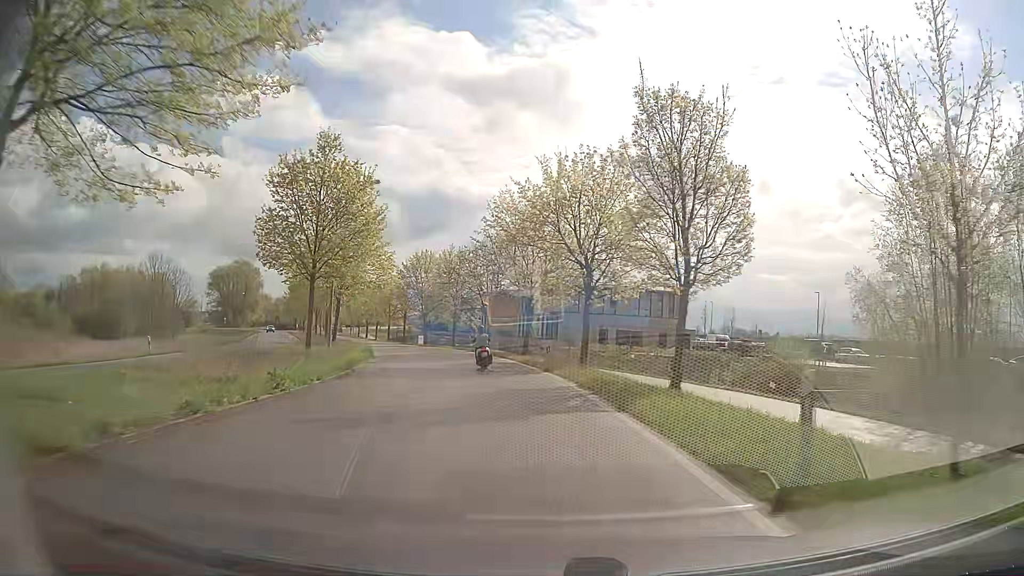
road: secondary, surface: asphalt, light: Day
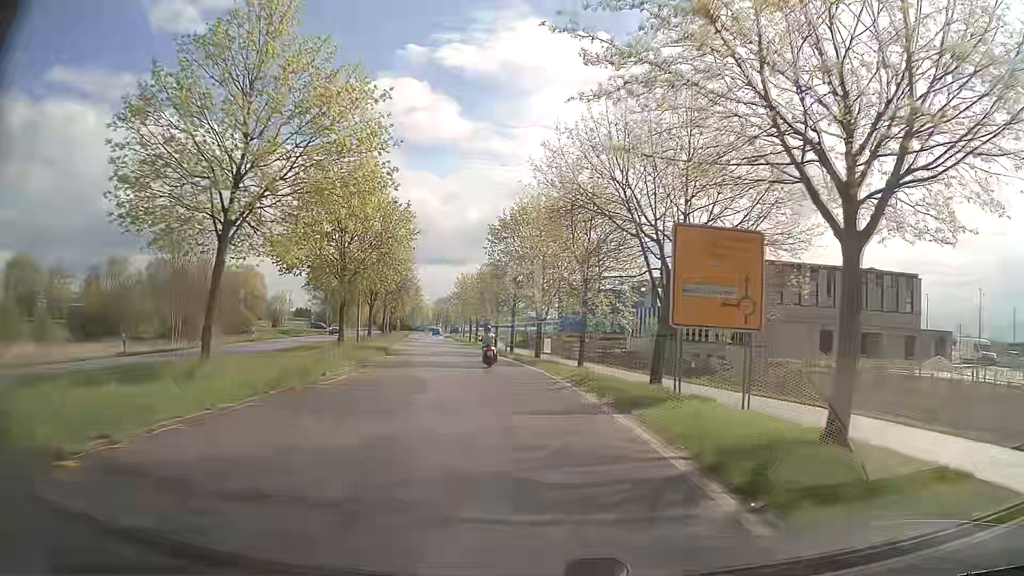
(-3.3, +32.8) m; -12°
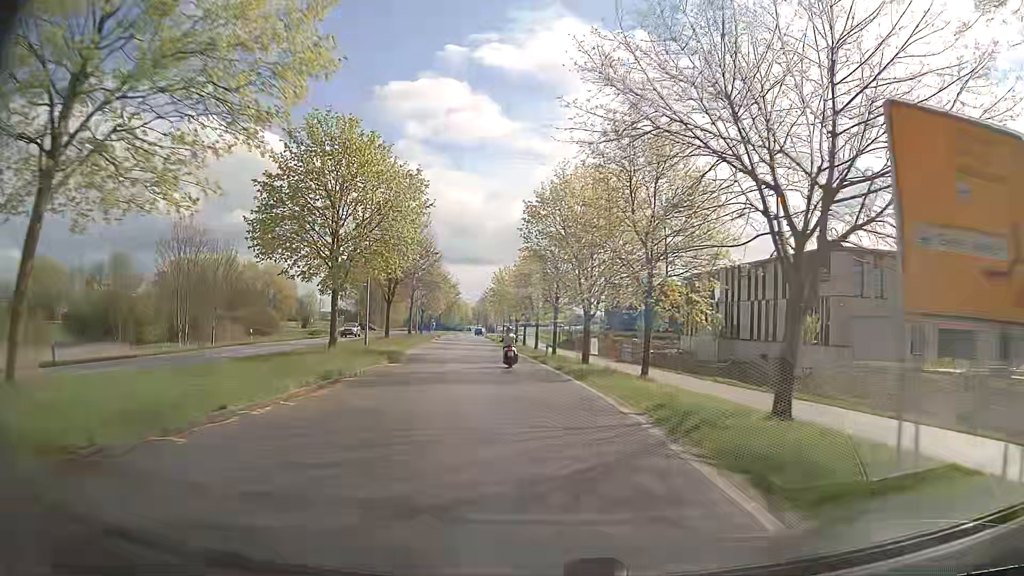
(-0.2, +8.3) m; -3°
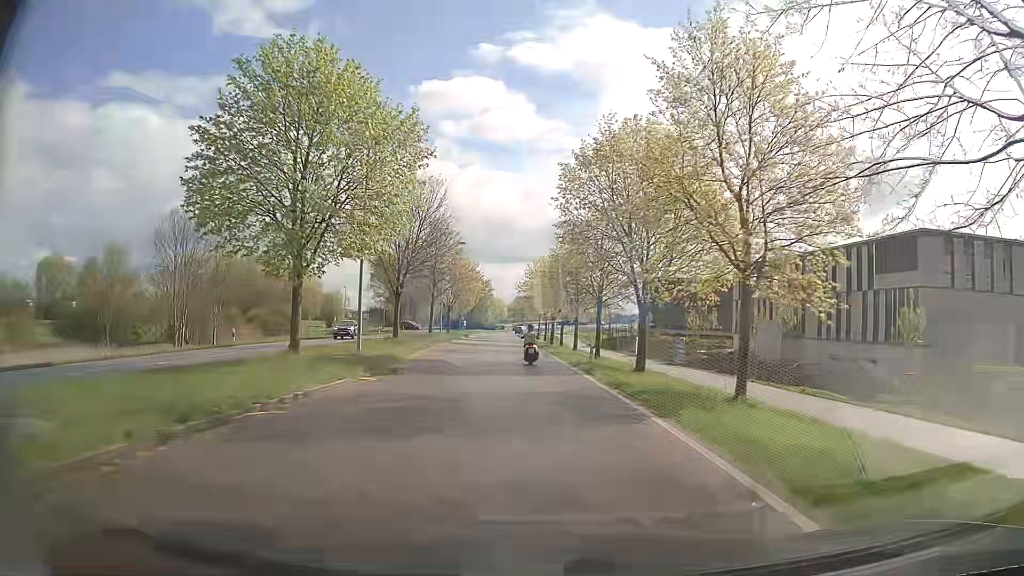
(-0.3, +8.4) m; -3°
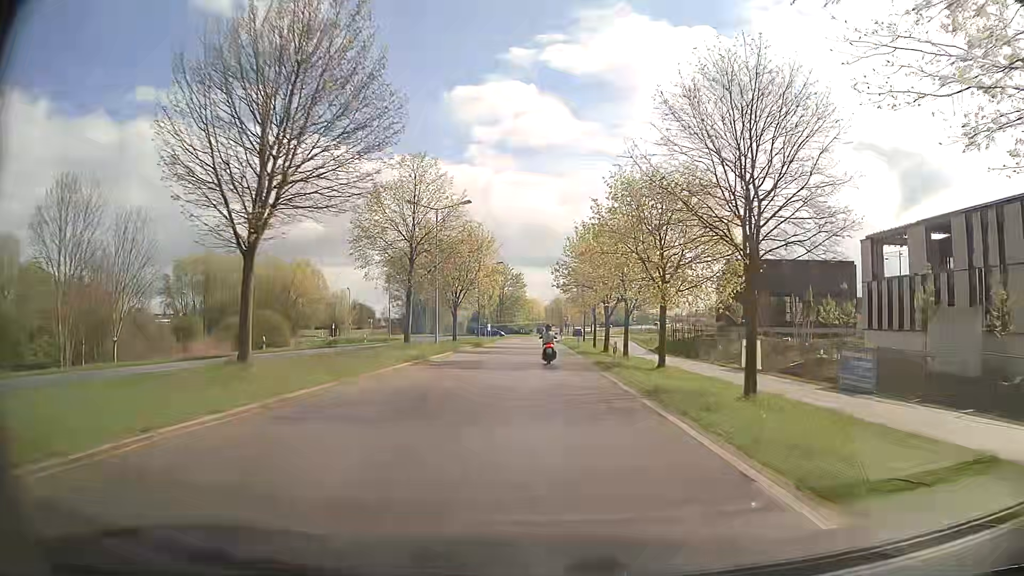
(-1.1, +24.8) m; -4°
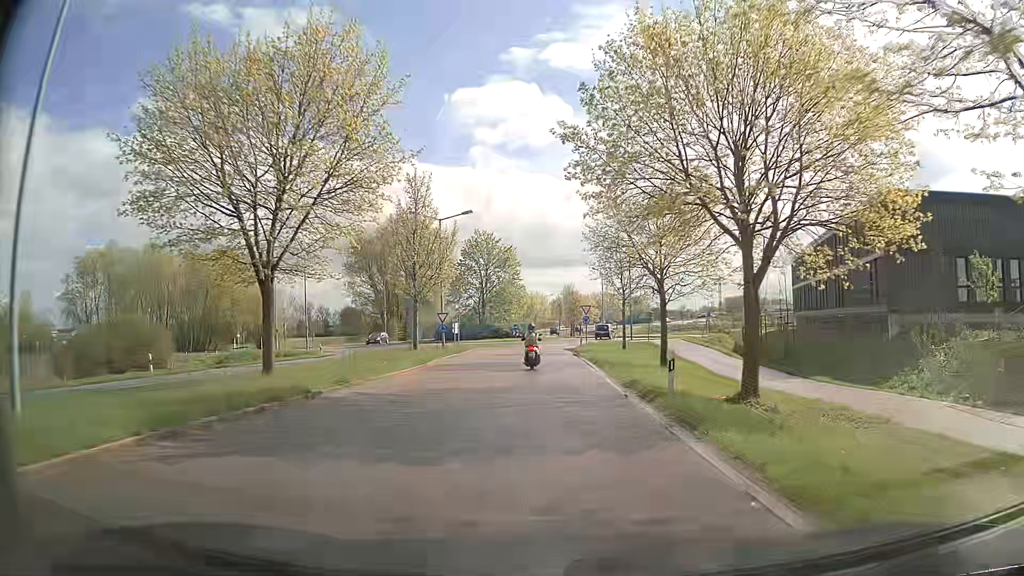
(-0.1, +37.8) m; 0°
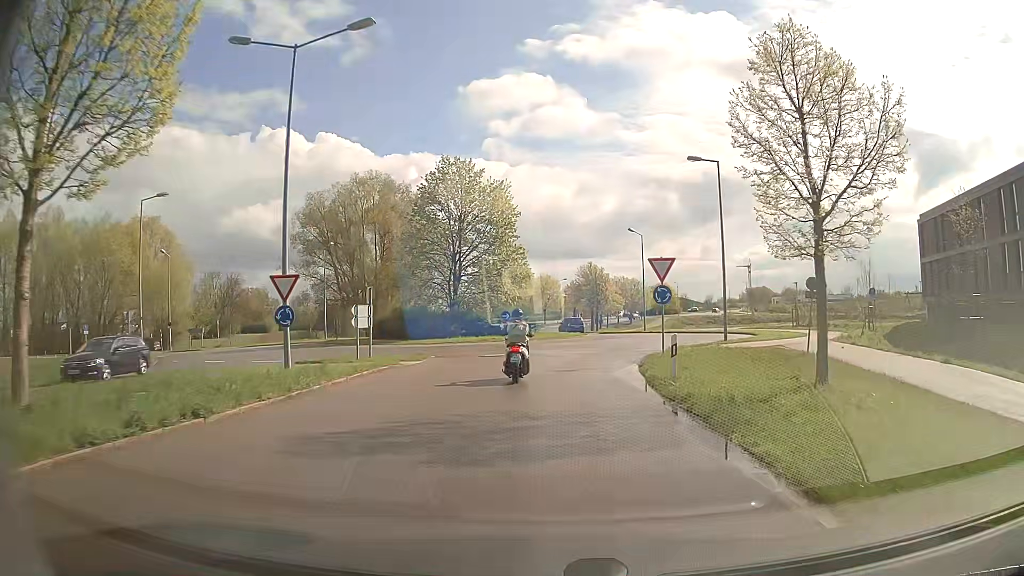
(-0.3, +29.9) m; -1°
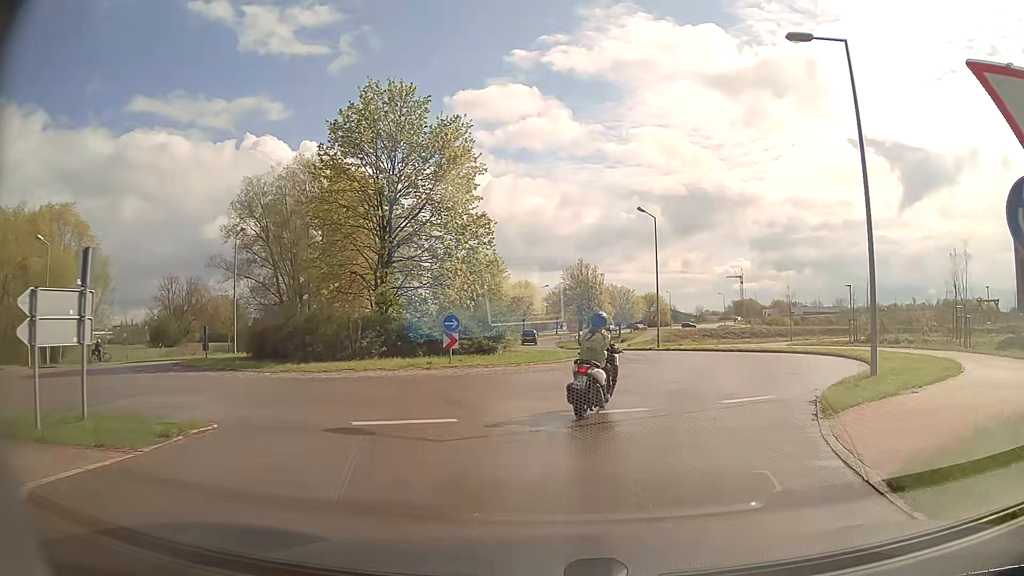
(0.0, +16.3) m; +1°
